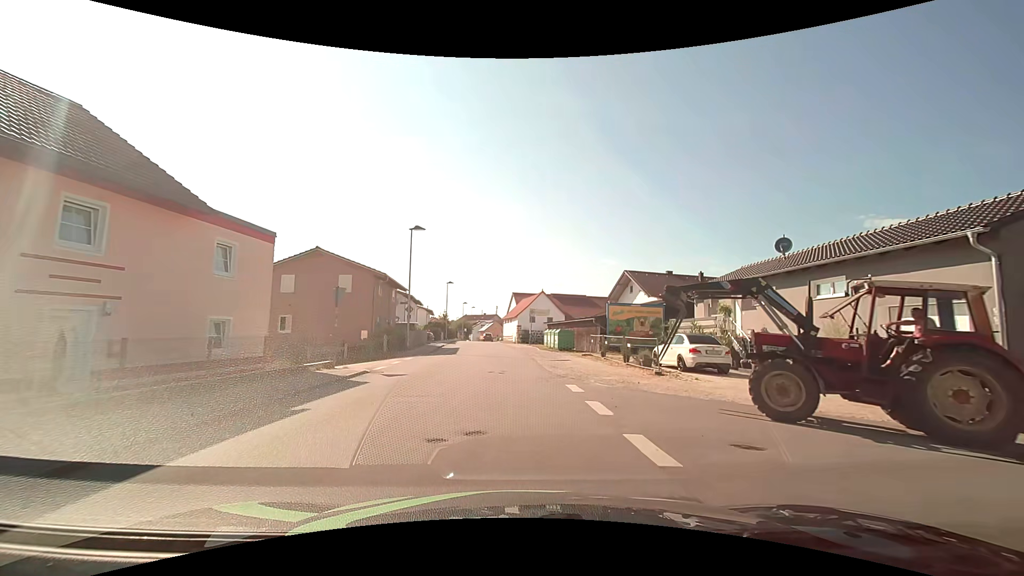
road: unclassified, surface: asphalt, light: Day
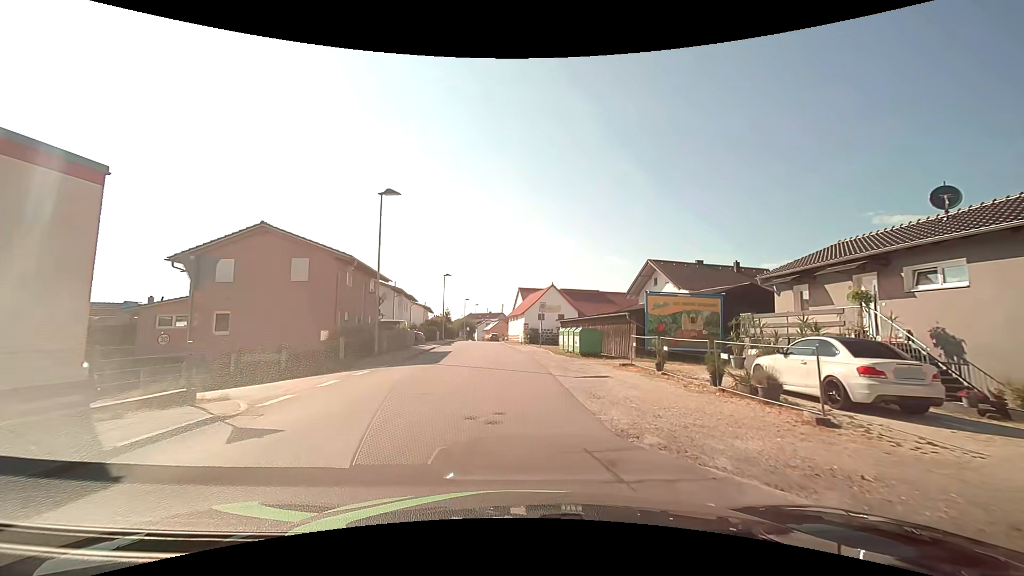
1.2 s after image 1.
(0.0, +8.5) m; 0°
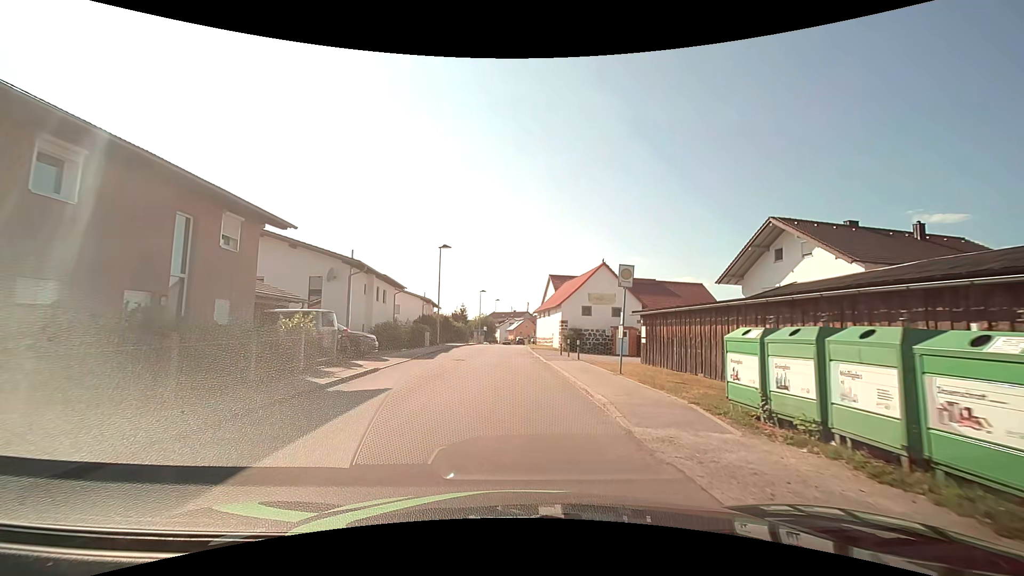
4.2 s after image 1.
(-0.8, +21.1) m; -3°
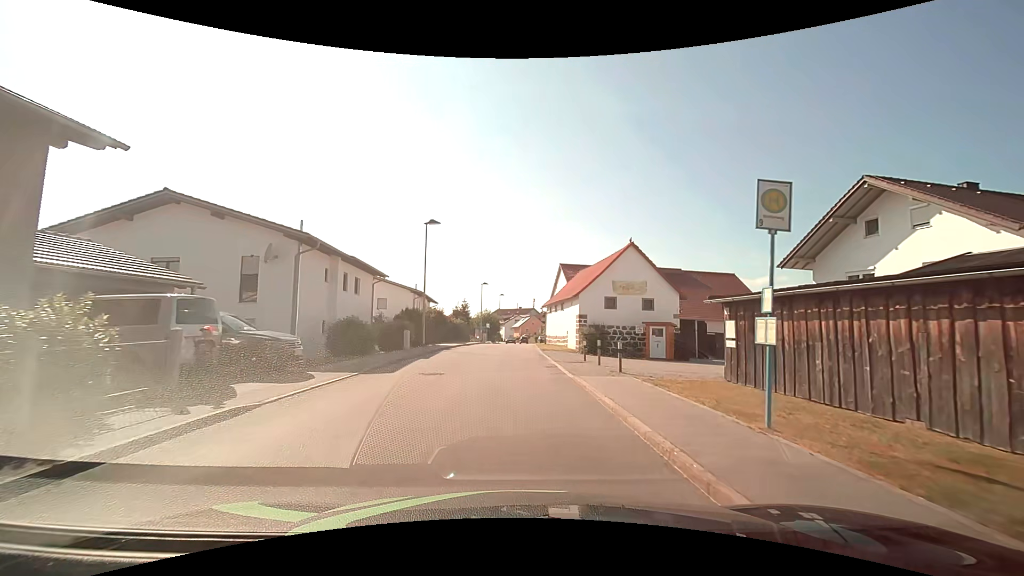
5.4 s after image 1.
(-0.1, +8.5) m; -1°
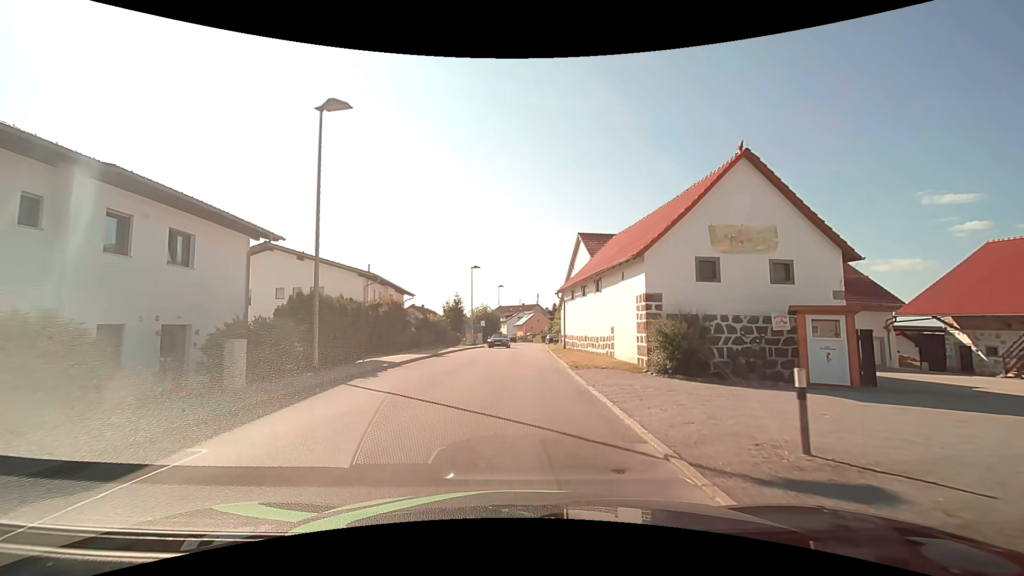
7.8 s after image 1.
(+0.1, +17.2) m; 0°
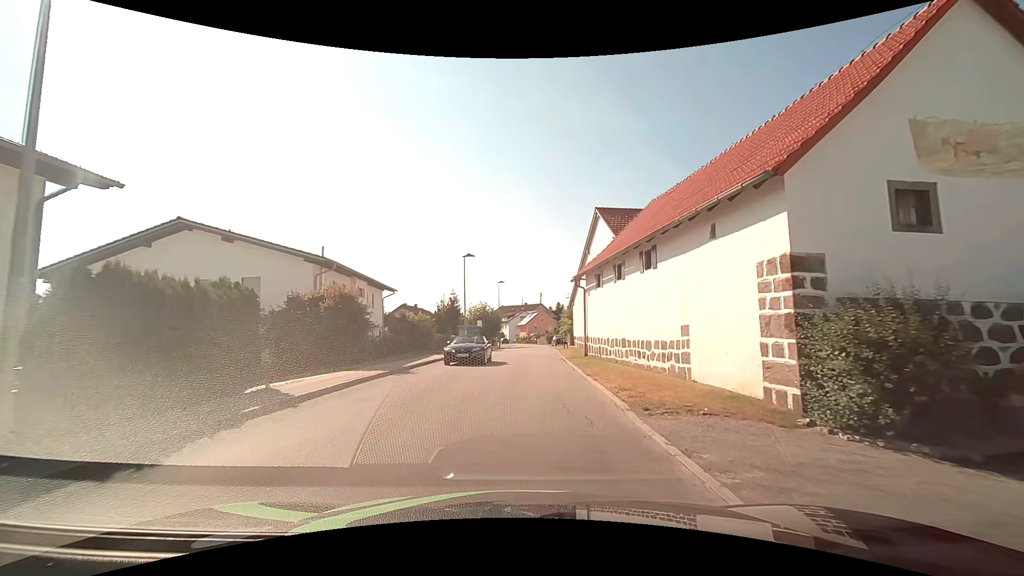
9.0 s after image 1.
(0.0, +8.8) m; 0°
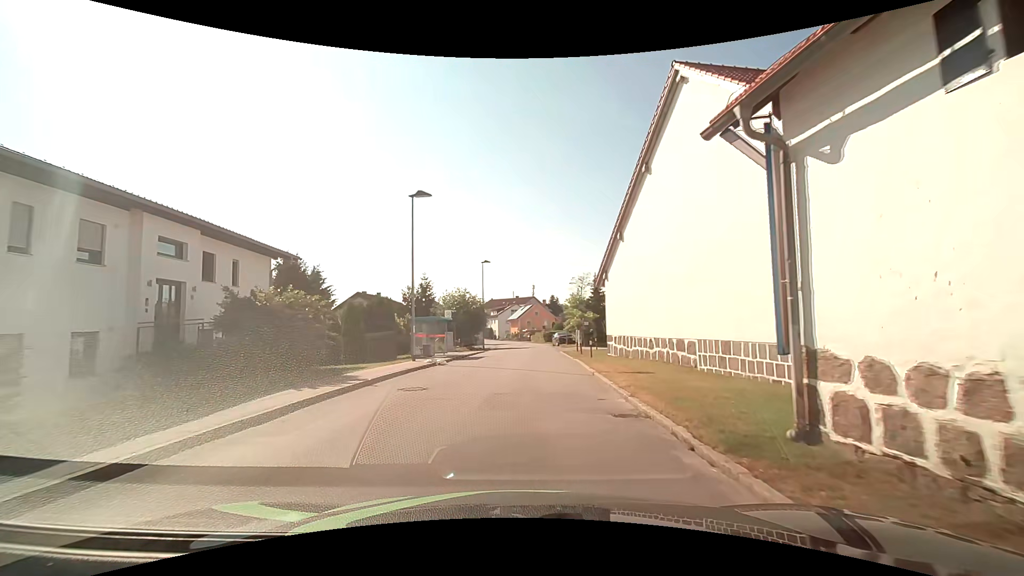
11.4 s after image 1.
(0.0, +18.0) m; +1°
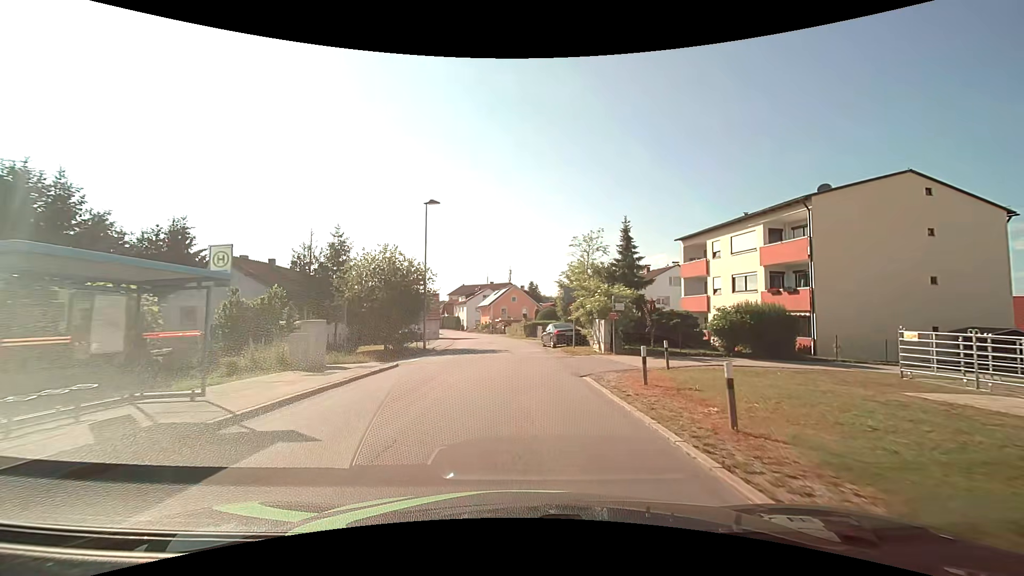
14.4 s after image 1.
(+0.3, +23.4) m; +2°
(0, +10) (0, +20) (0, +30) (-1, +40) (-1, +50) (-2, +60) (-4, +70) (-6, +80) (-8, +89) (-11, +99) m
